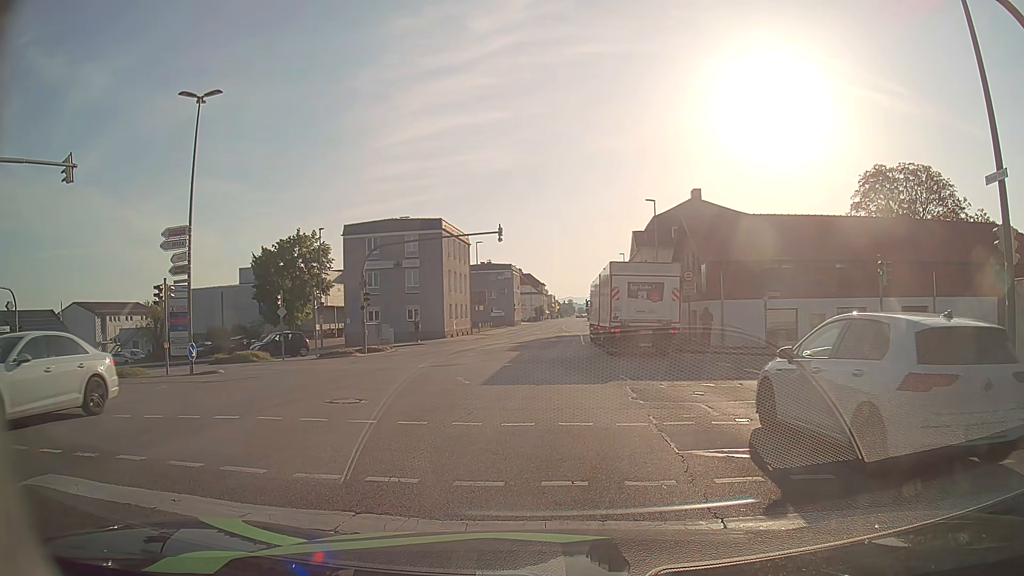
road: tertiary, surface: asphalt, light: Day
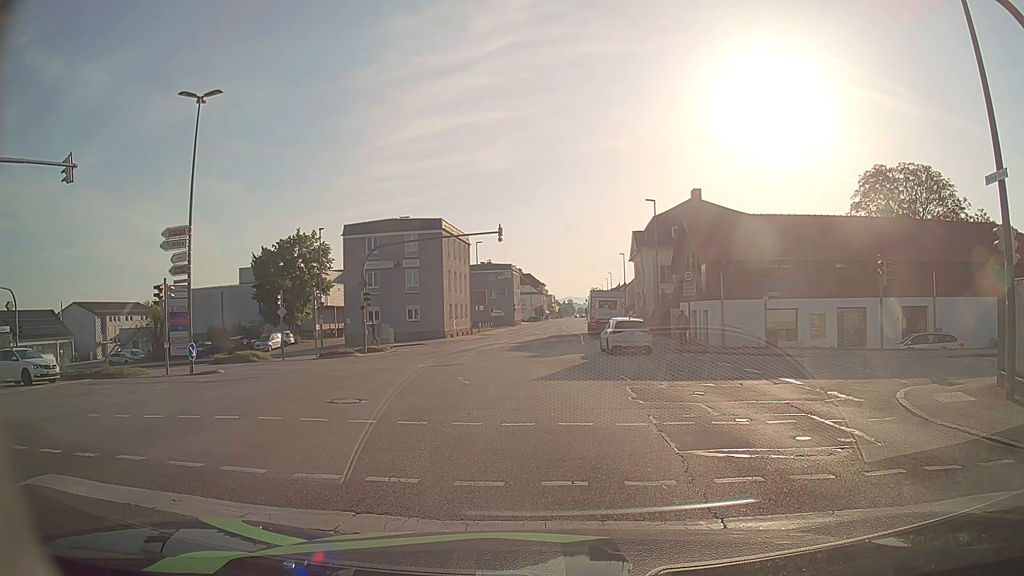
(0.0, 0.0) m; 0°
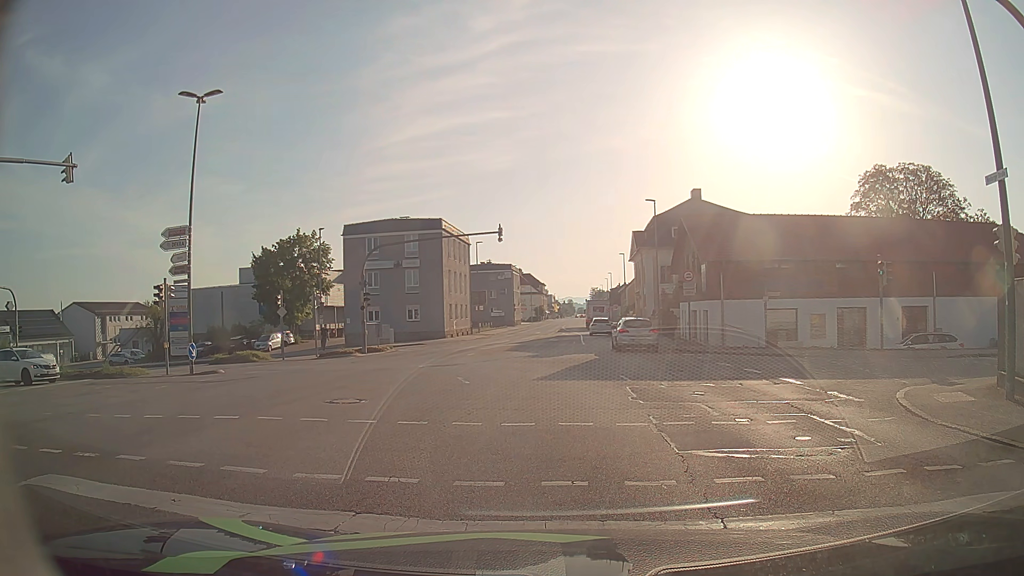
(0.0, 0.0) m; 0°
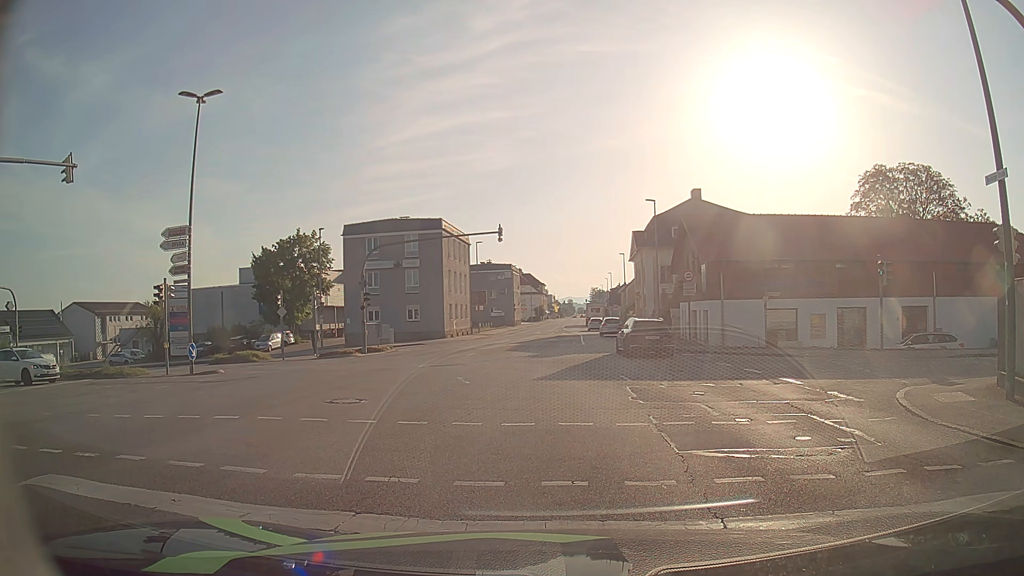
(0.0, 0.0) m; 0°
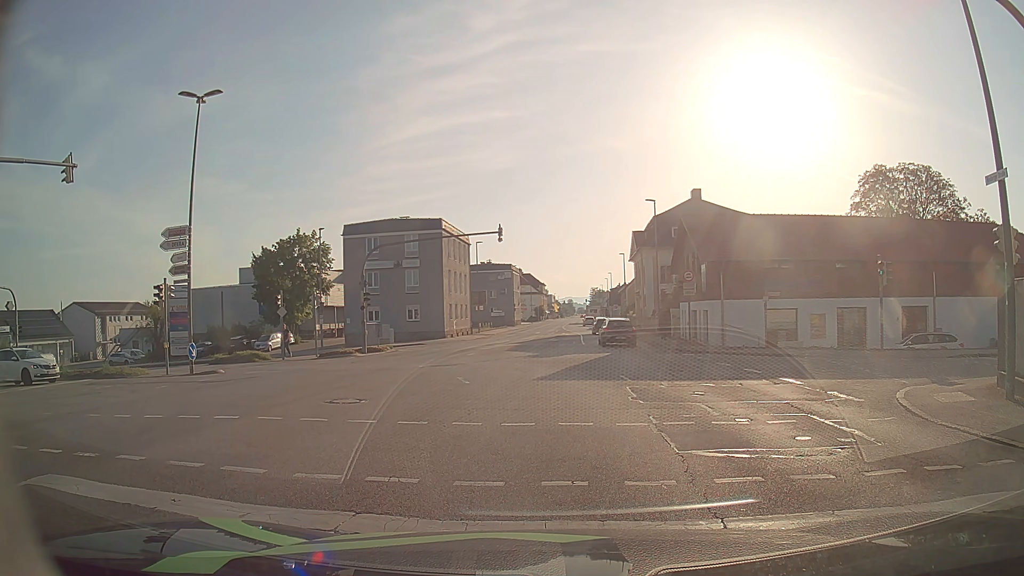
(0.0, 0.0) m; 0°
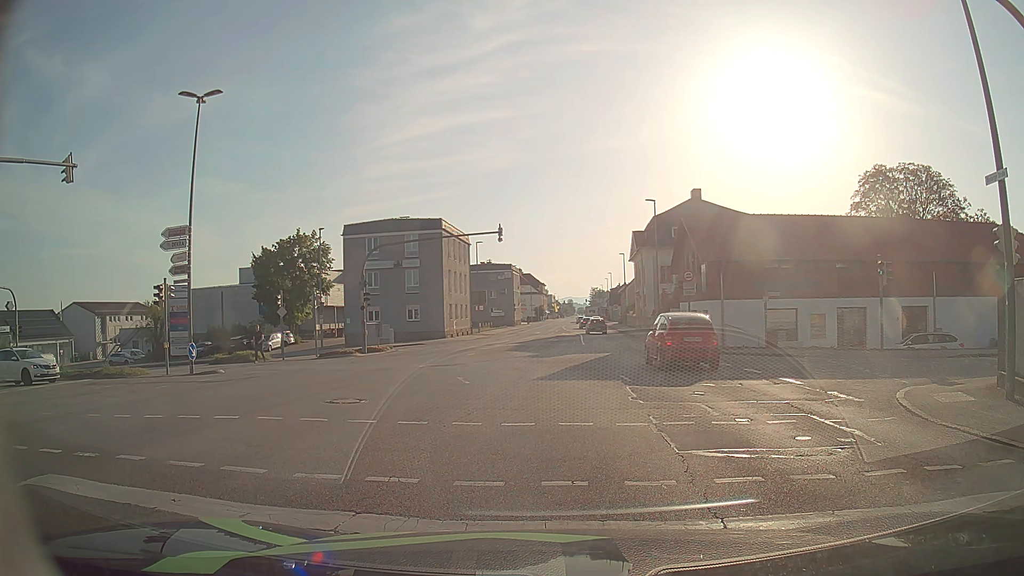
(0.0, 0.0) m; 0°
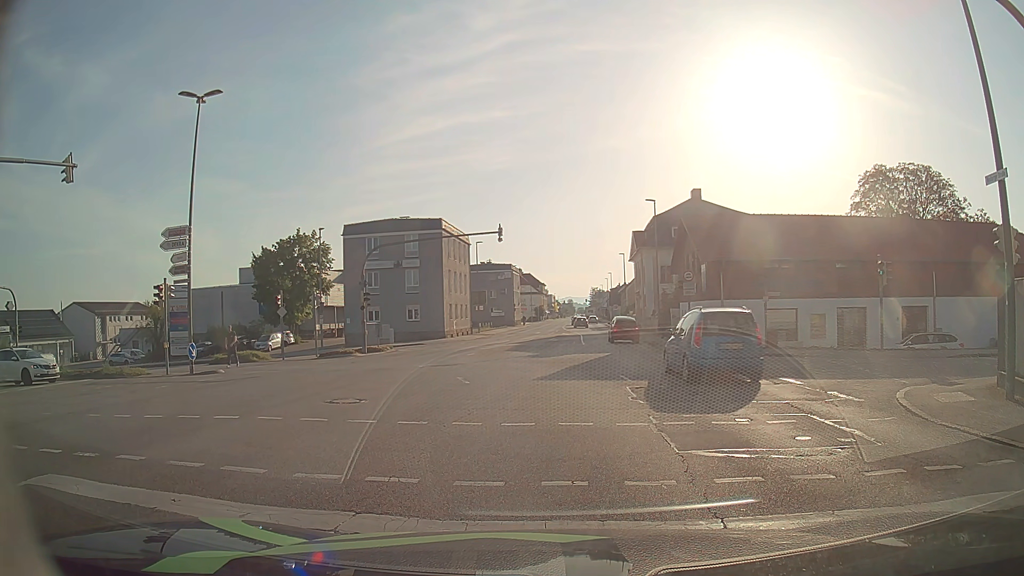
(0.0, 0.0) m; 0°
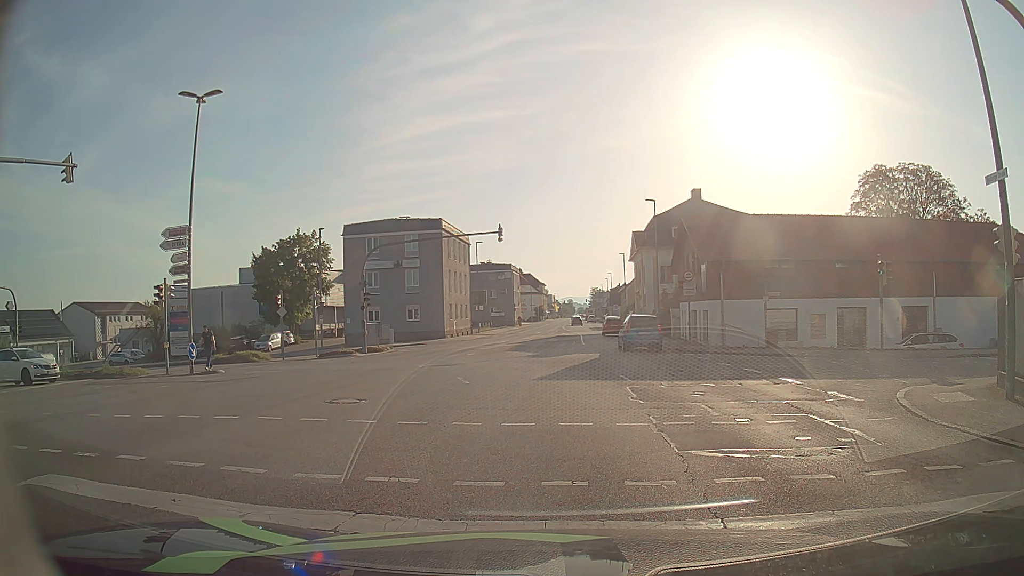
(0.0, 0.0) m; 0°
(0, +10) (-1, +20) (-6, +28) (-16, +31) (-26, +30) (-36, +30) (-46, +29) (-56, +29) (-66, +29) (-76, +30) m
